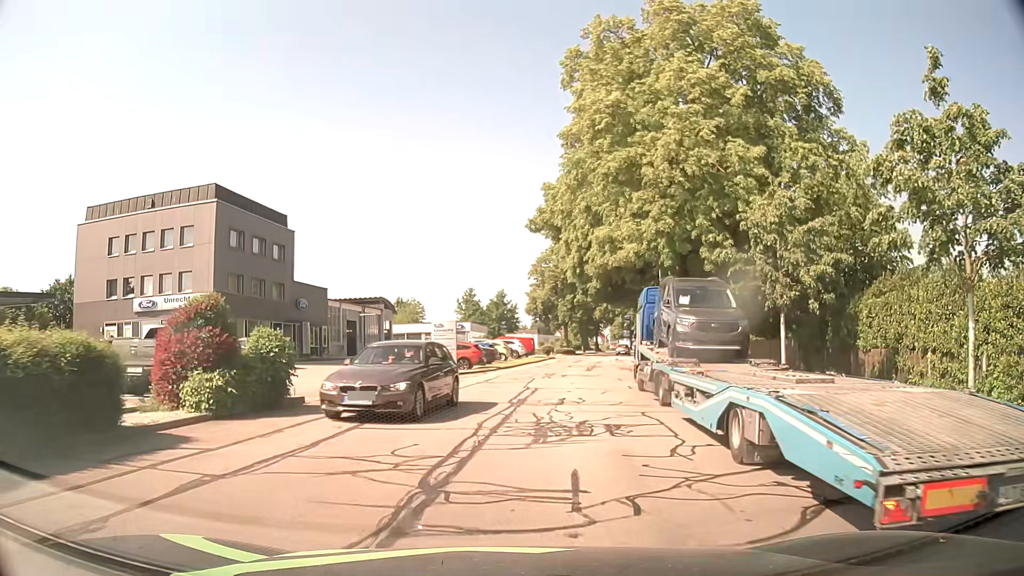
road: unclassified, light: Day
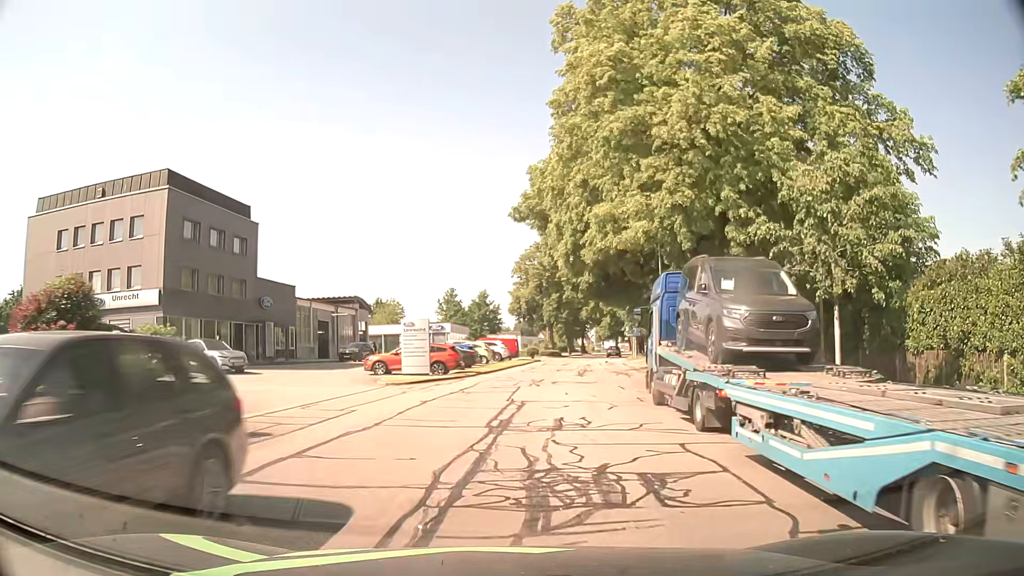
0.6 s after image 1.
(0.0, +4.5) m; +1°
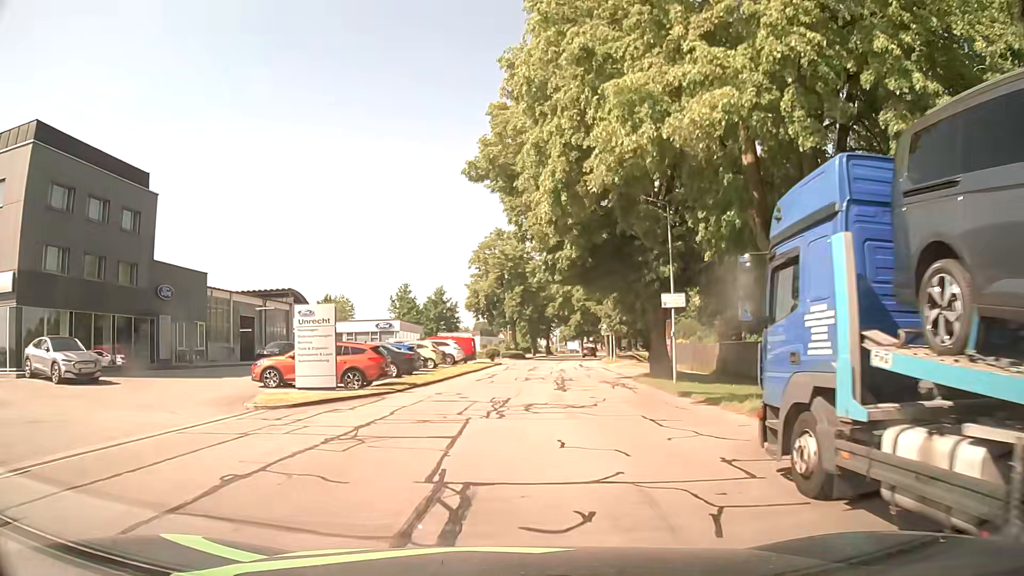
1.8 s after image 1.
(+0.2, +10.1) m; +3°
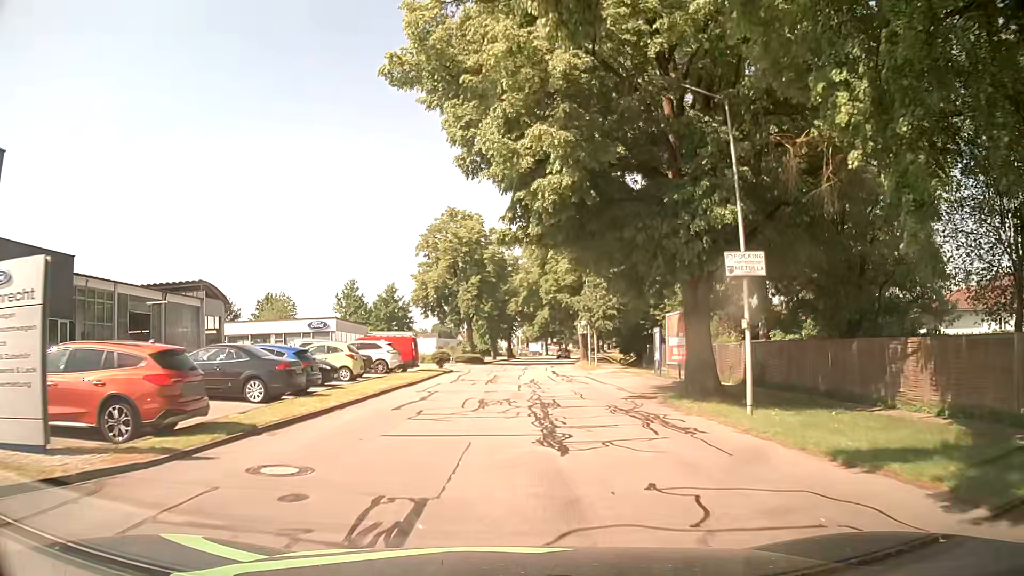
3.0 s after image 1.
(+0.3, +11.7) m; +3°
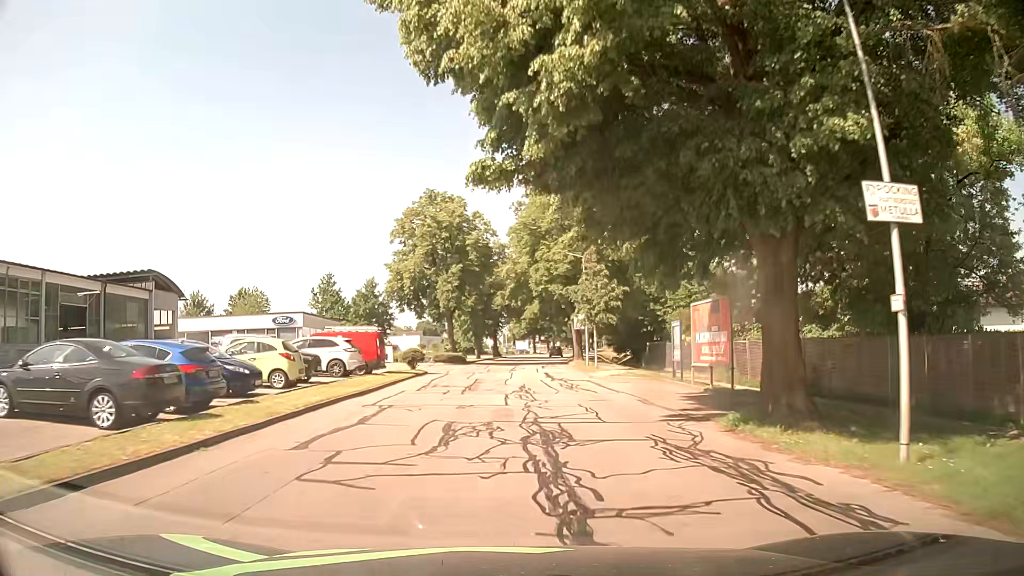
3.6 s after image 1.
(+0.1, +6.5) m; 0°
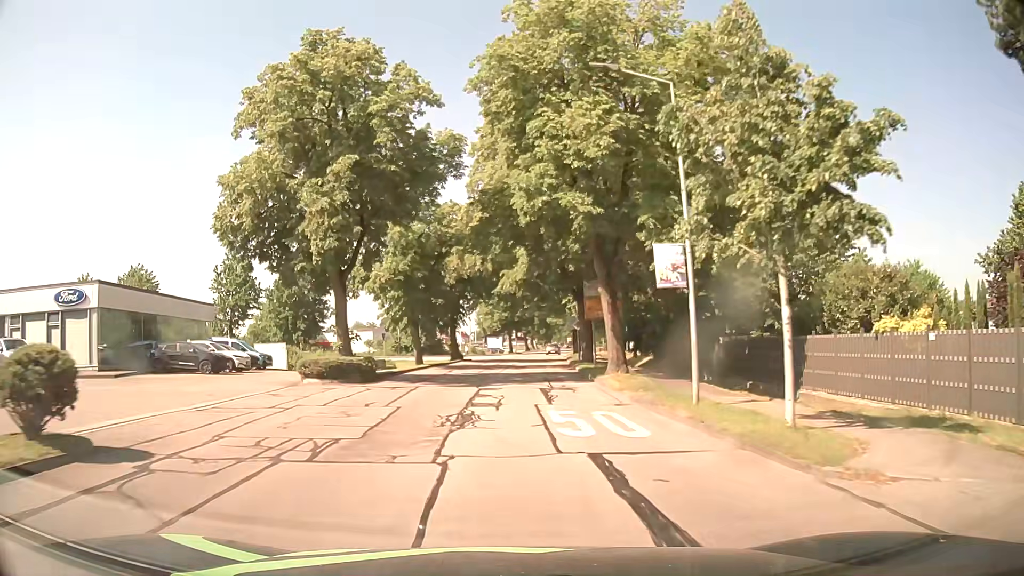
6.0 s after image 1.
(+1.1, +28.1) m; +3°
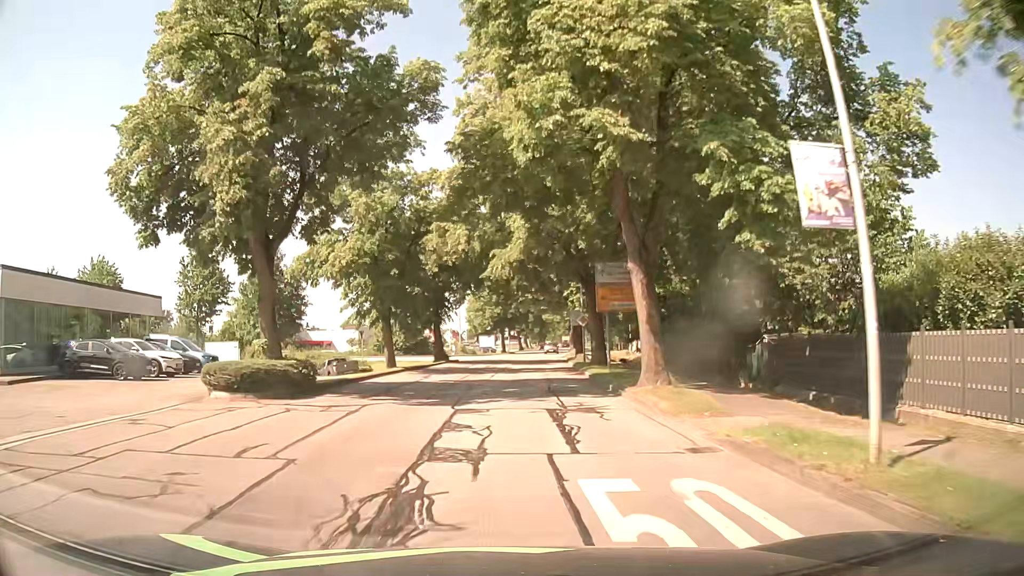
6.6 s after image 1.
(+0.1, +7.2) m; +1°
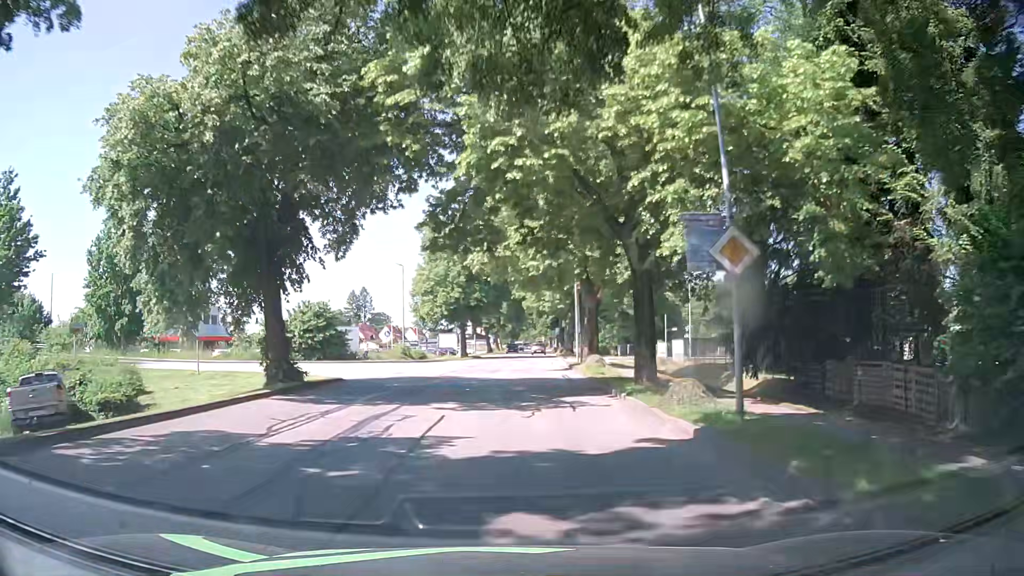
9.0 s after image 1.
(+0.8, +29.5) m; +3°
(0, +10) (0, +20) (+1, +30) (+1, +40) (+2, +50) (+2, +60) (+3, +70) (+3, +80) (+4, +90) (+5, +100) m
